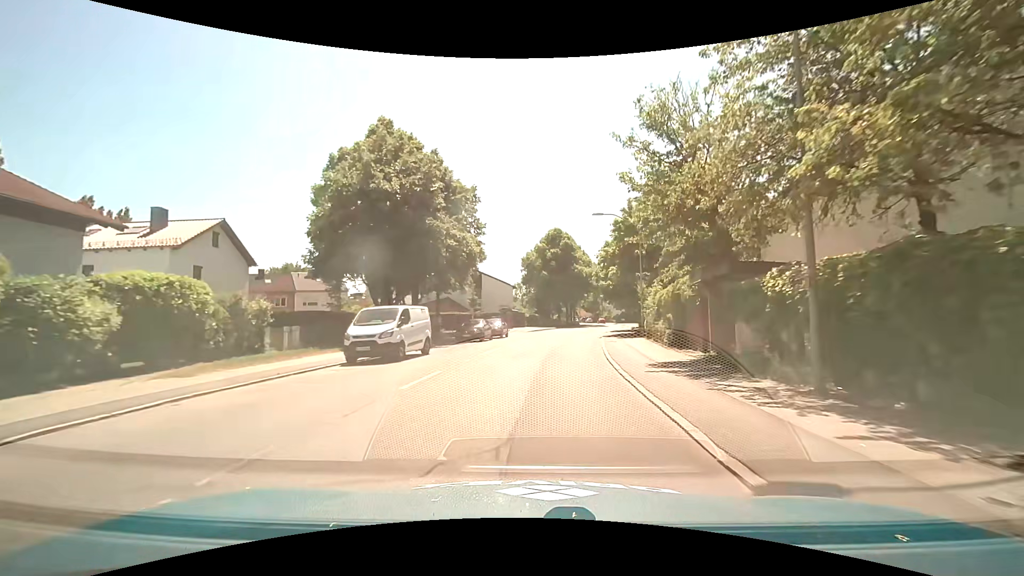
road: secondary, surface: asphalt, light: Day
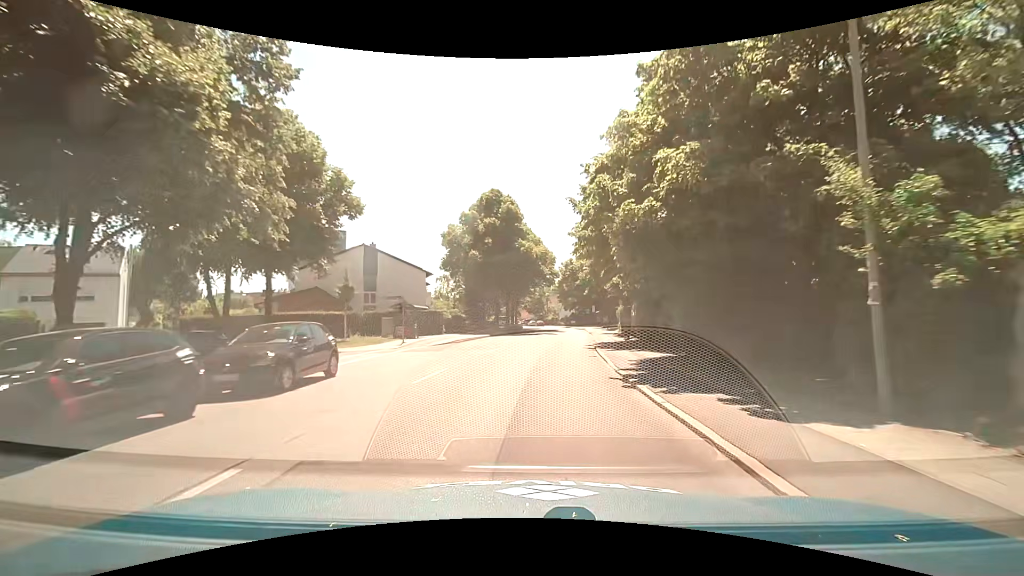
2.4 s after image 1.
(+1.8, +25.8) m; +8°
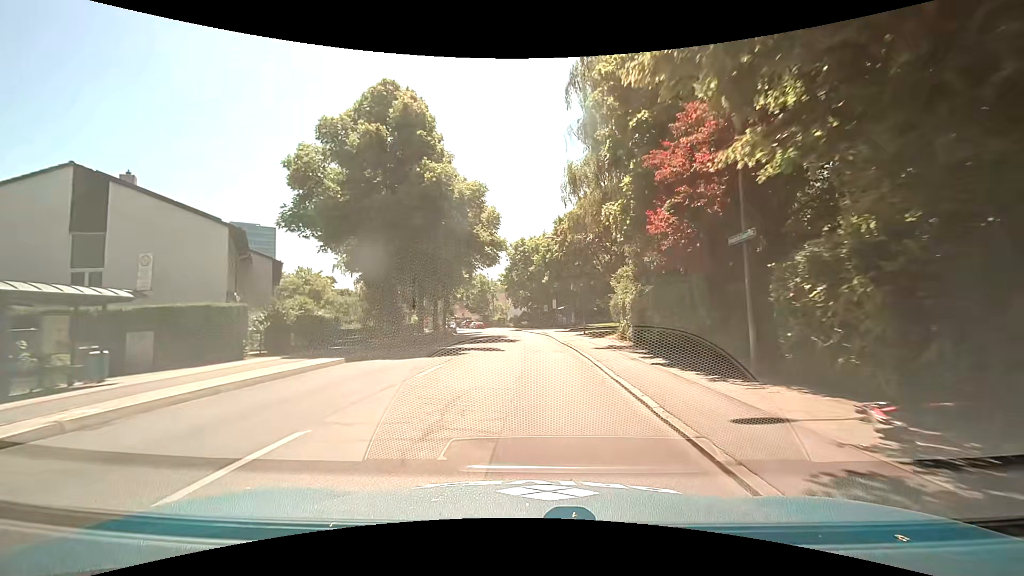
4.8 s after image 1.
(+1.4, +25.3) m; +5°
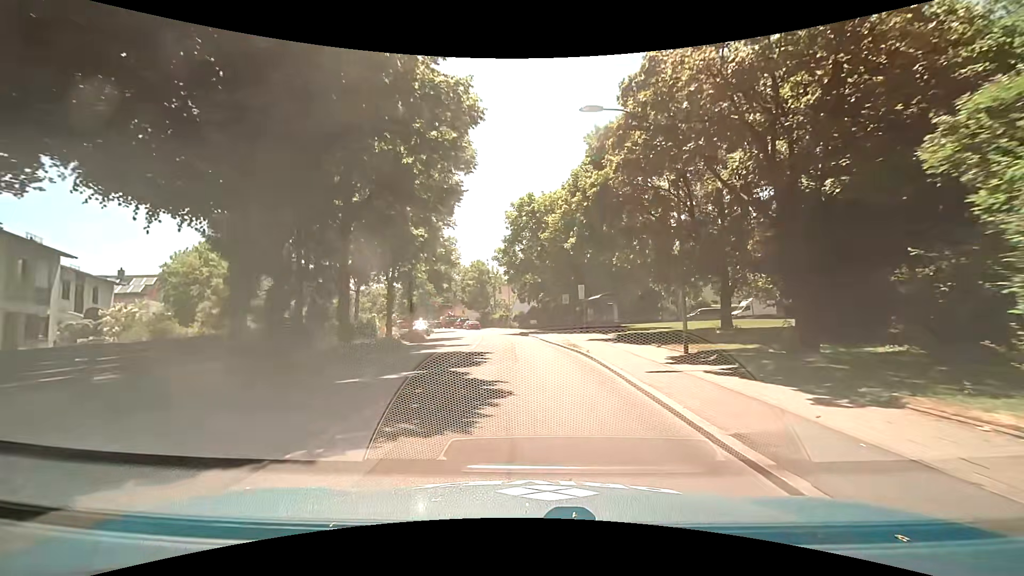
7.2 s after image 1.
(+0.4, +24.8) m; 0°
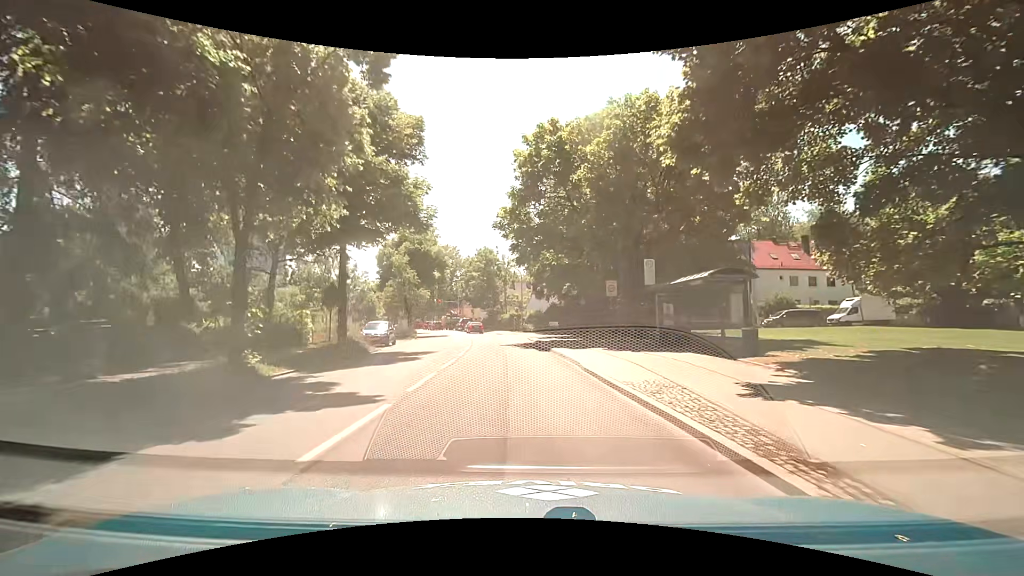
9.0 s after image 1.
(-0.1, +17.7) m; -1°
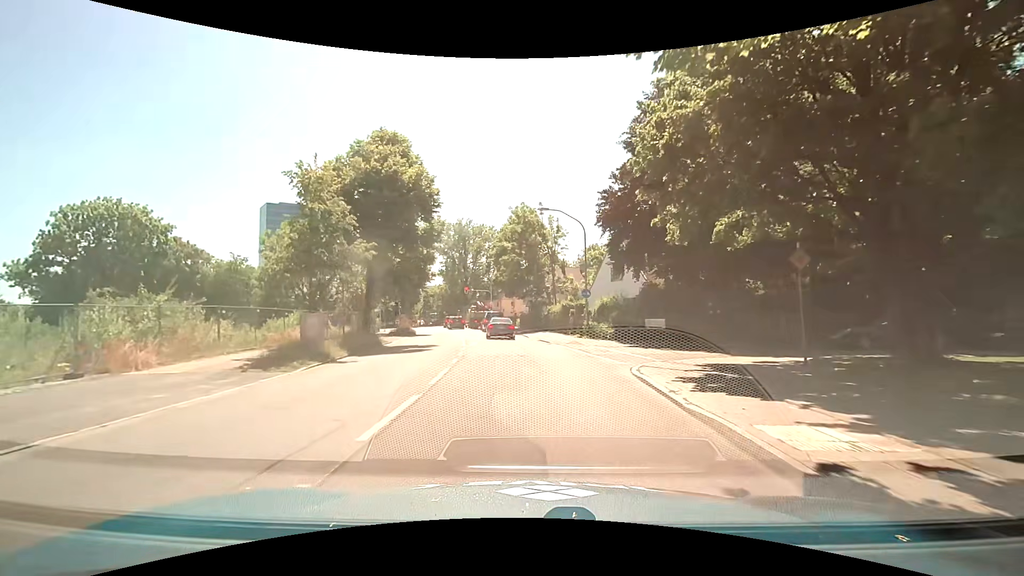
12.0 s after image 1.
(-1.6, +26.3) m; -7°
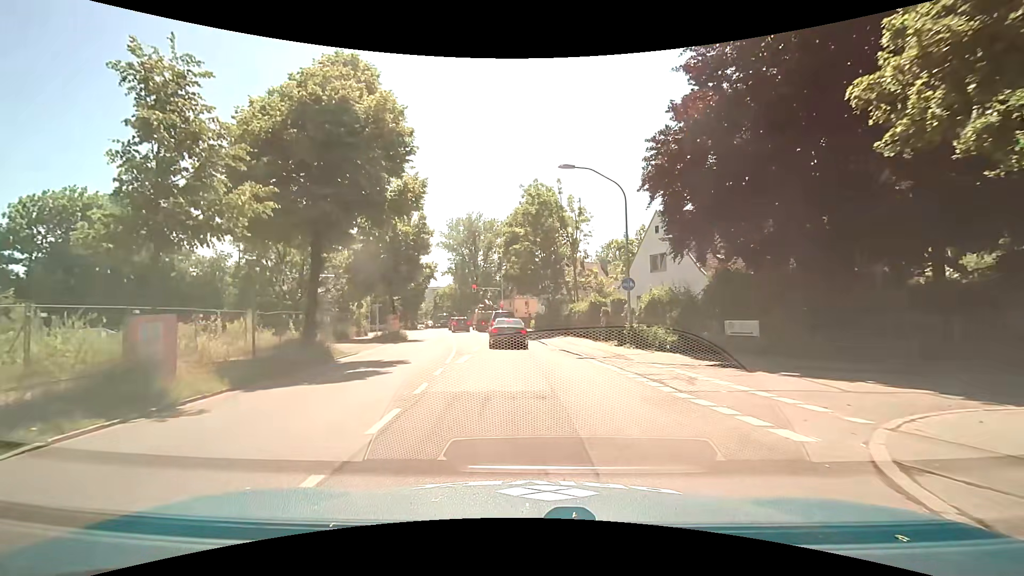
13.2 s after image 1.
(-0.1, +8.6) m; -1°
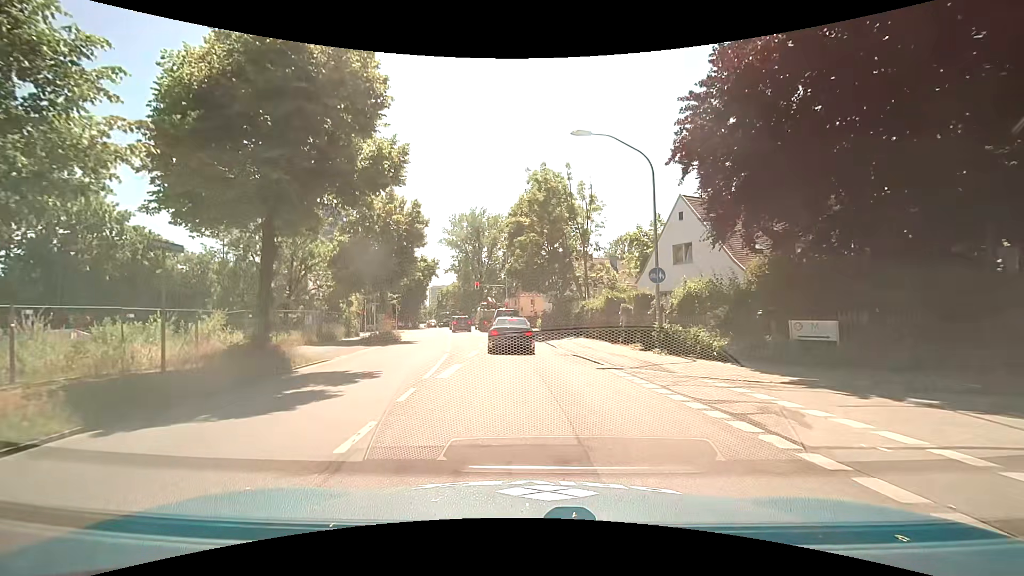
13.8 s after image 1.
(0.0, +3.8) m; -1°
